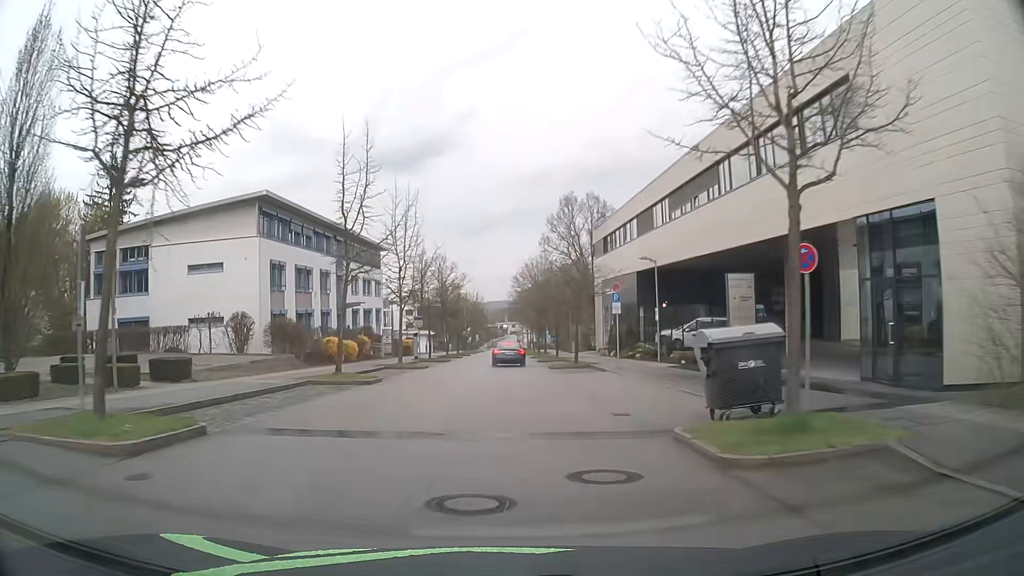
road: residential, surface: asphalt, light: Day
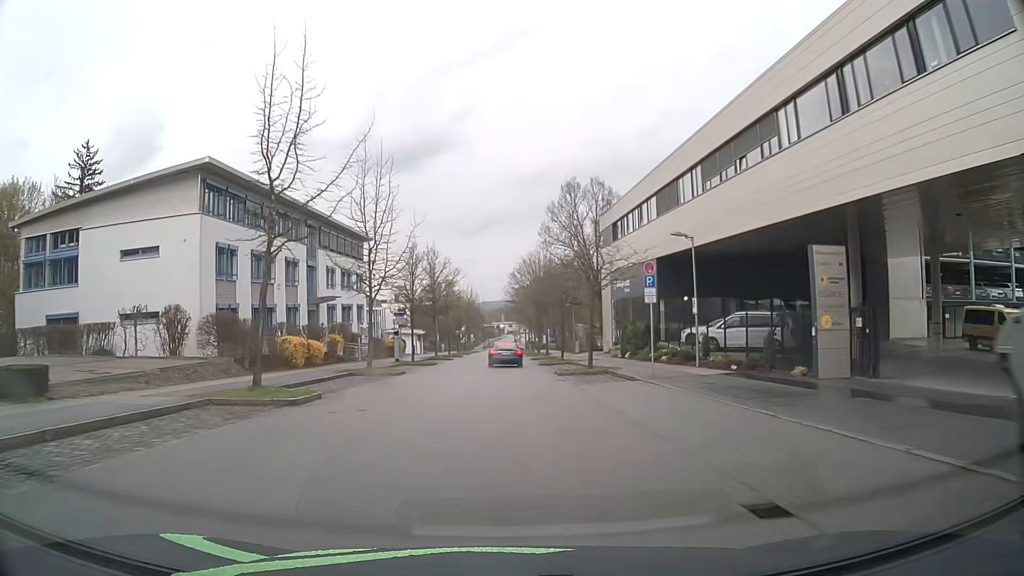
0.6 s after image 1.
(+0.1, +7.5) m; +1°
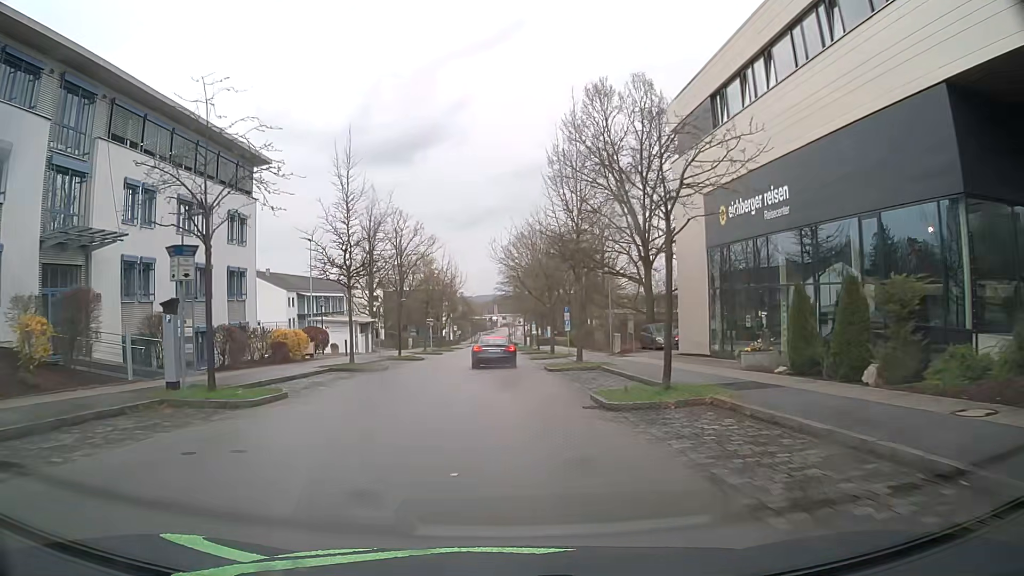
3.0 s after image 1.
(+0.1, +29.4) m; +1°
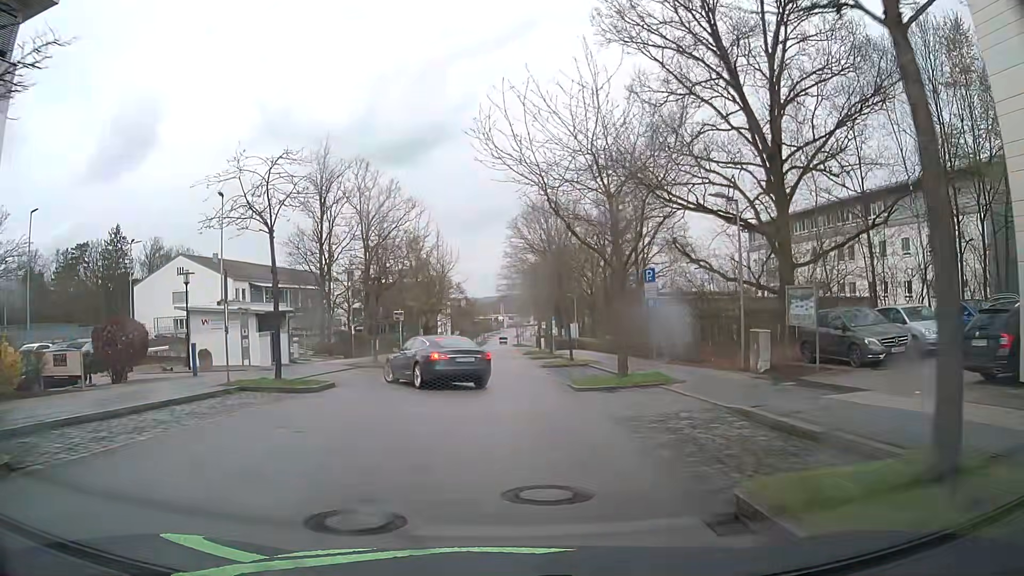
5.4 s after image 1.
(-0.1, +23.2) m; -1°
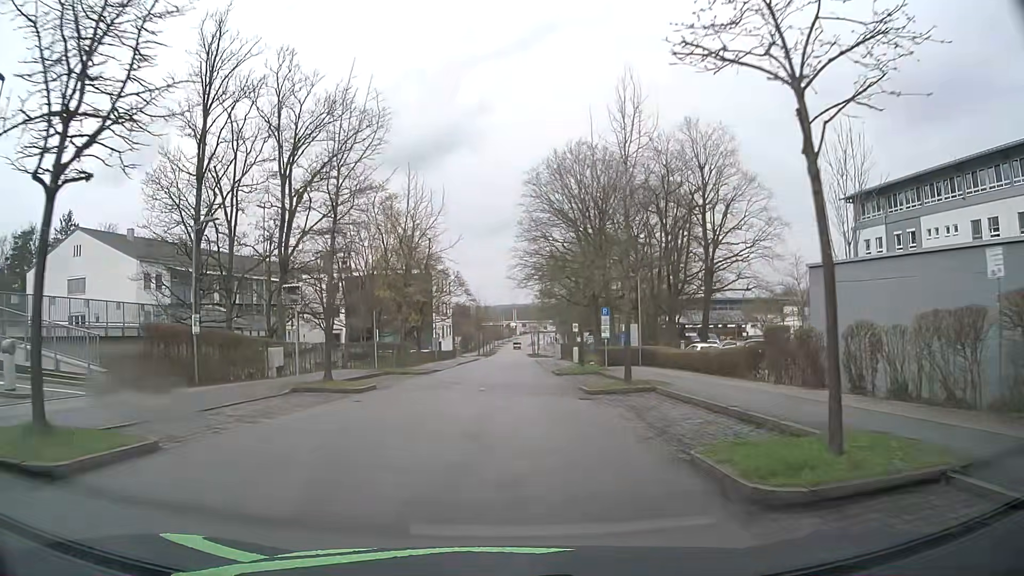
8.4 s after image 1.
(-0.3, +25.7) m; 0°
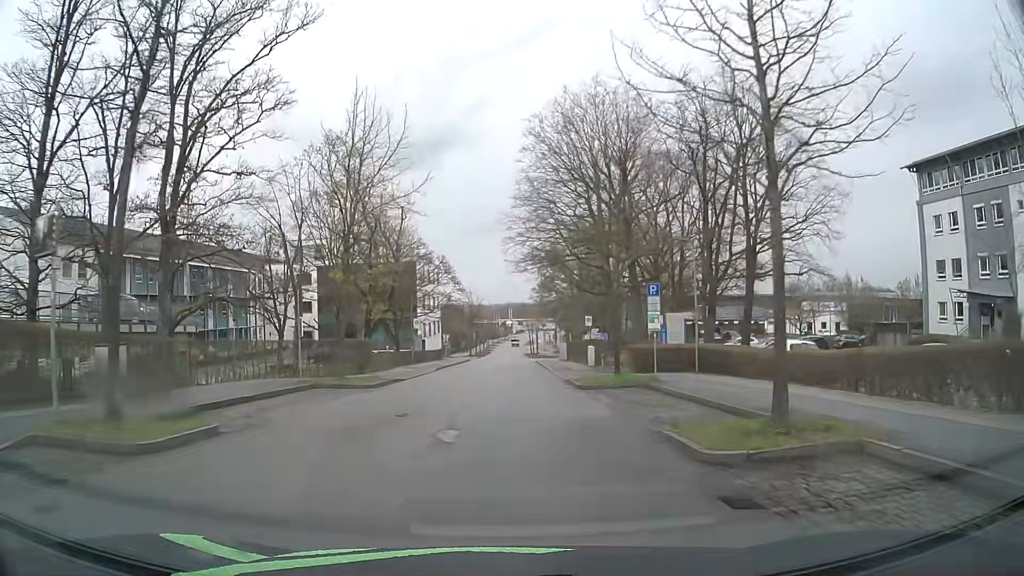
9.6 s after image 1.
(-0.1, +12.4) m; 0°
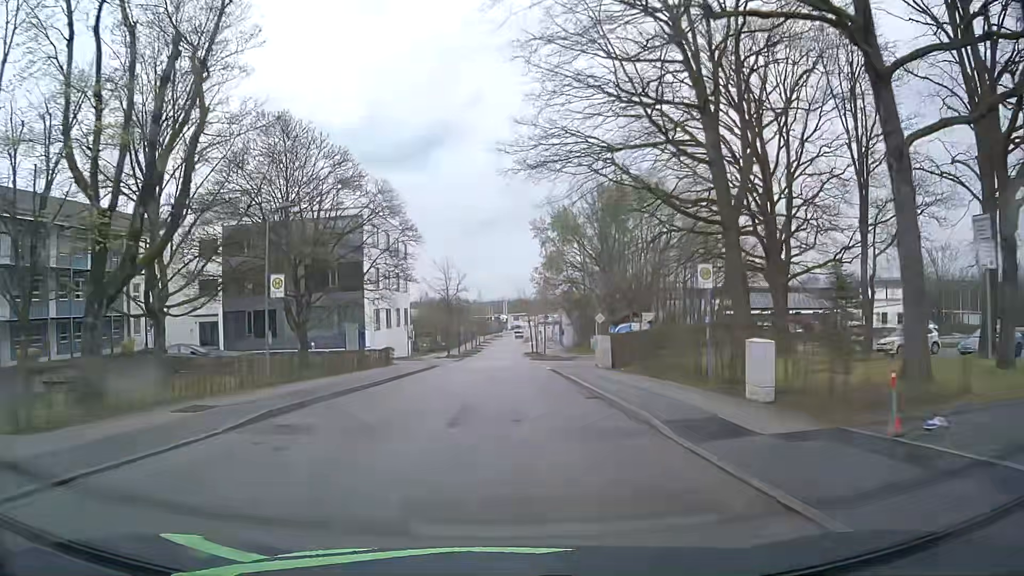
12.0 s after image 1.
(0.0, +28.6) m; 0°
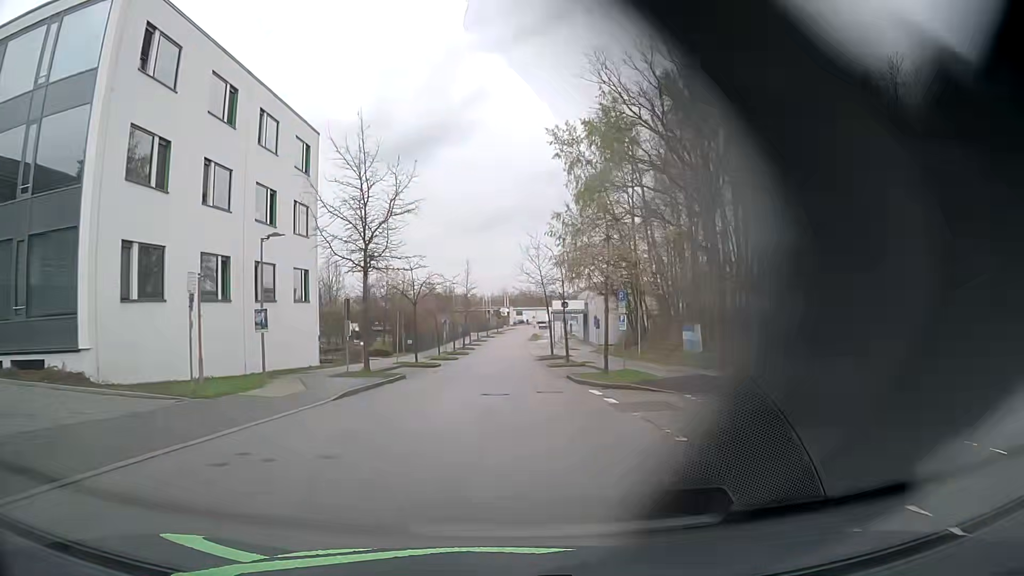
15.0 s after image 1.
(0.0, +38.4) m; 0°
(0, +10) (0, +20) (0, +30) (0, +40) (0, +50) (0, +60) (0, +70) (0, +80) (0, +90) (+1, +100) m
